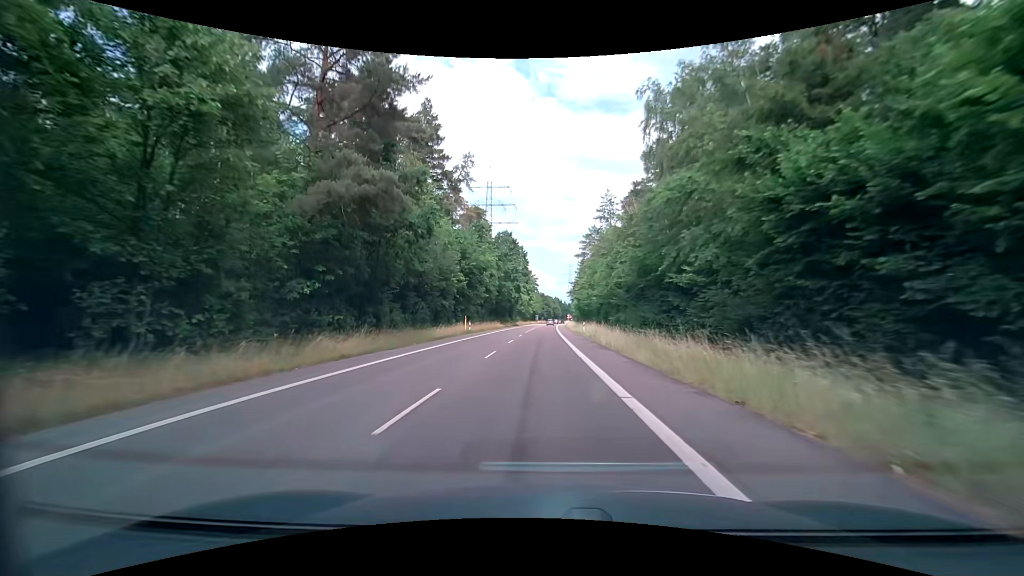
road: secondary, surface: asphalt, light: Day
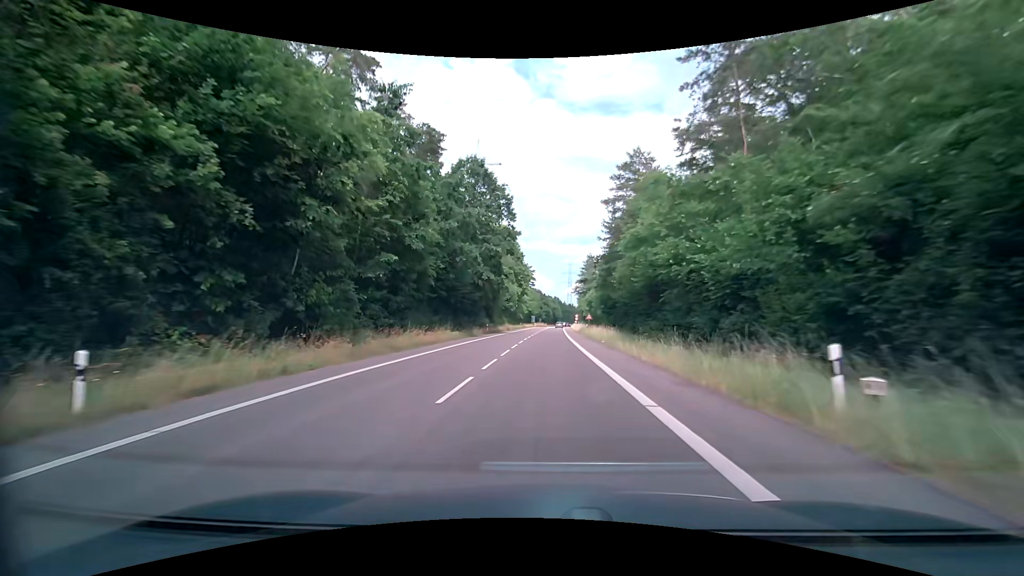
(0.0, +44.1) m; 0°
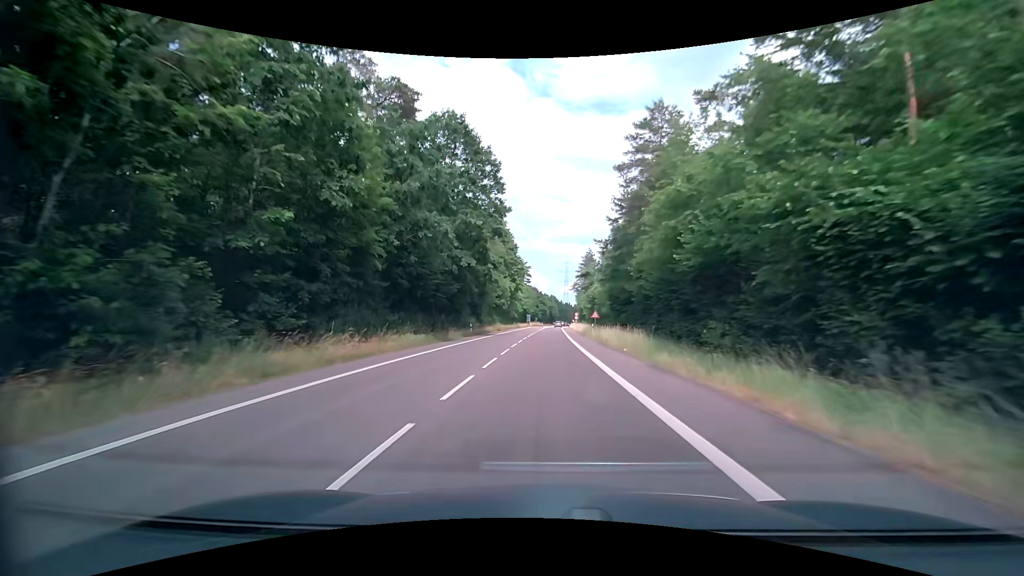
(0.0, +11.0) m; 0°
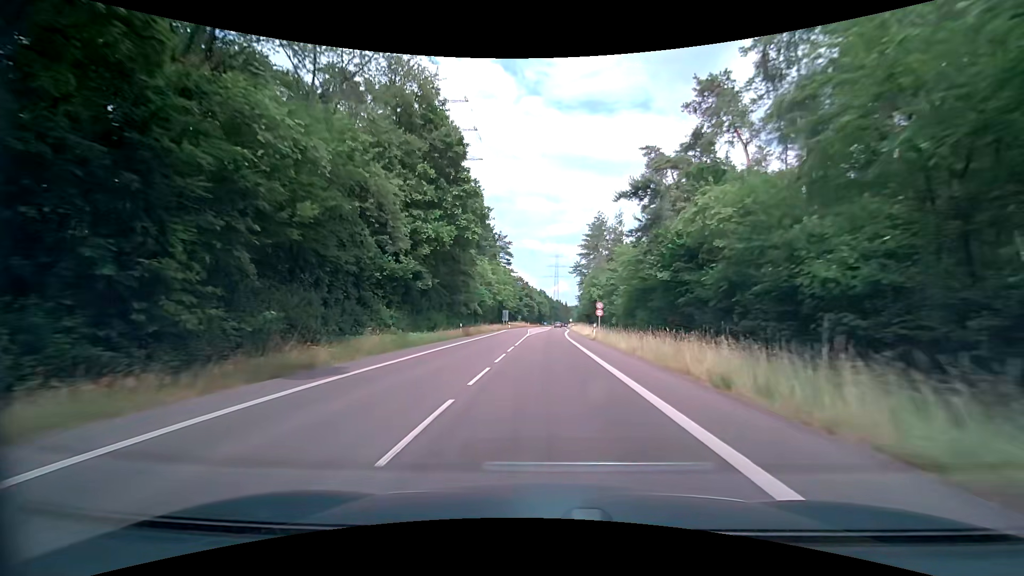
(+0.9, +54.8) m; +1°
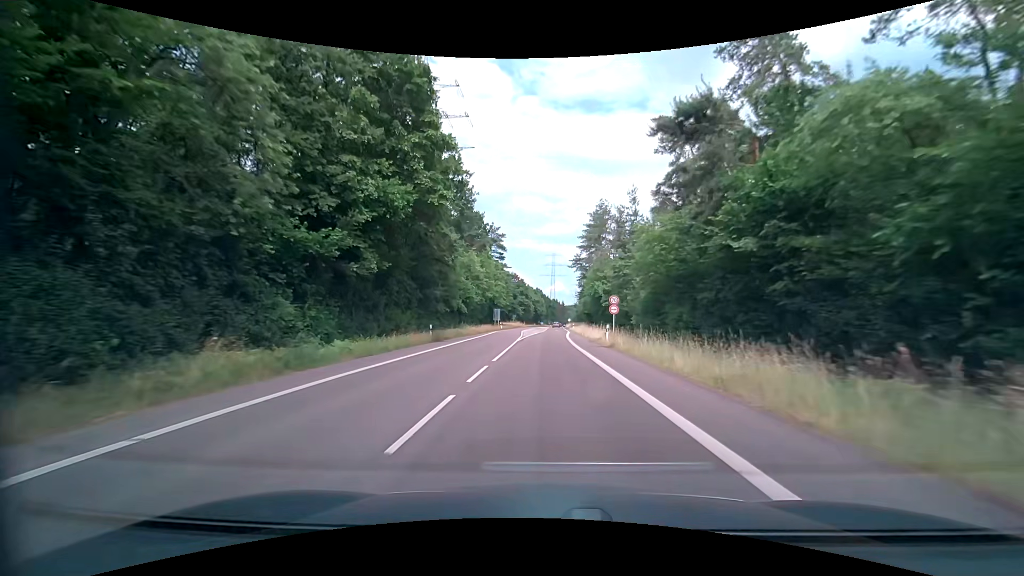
(+0.2, +10.9) m; +1°
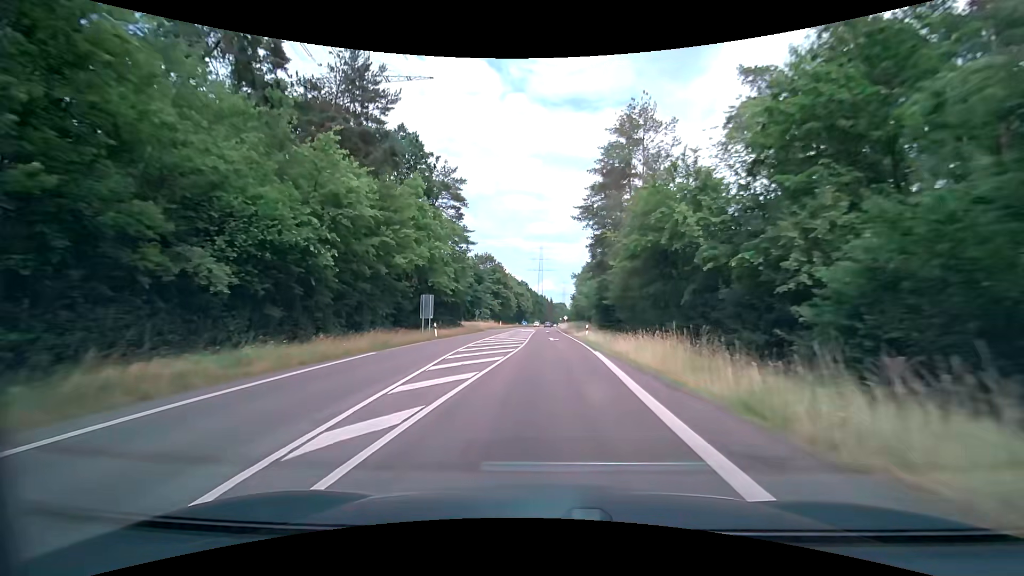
(+0.4, +43.6) m; +1°
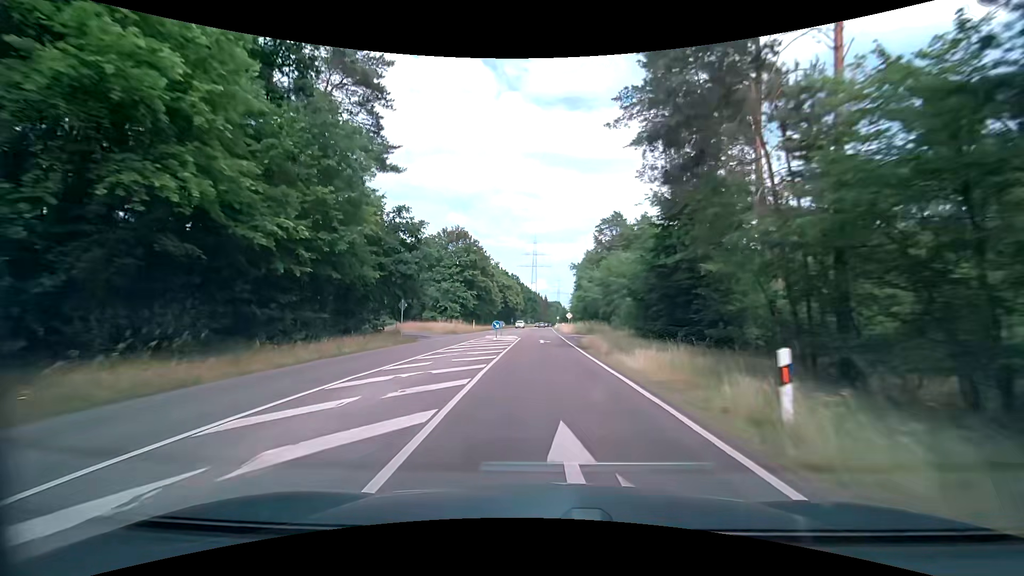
(+0.4, +32.6) m; +1°
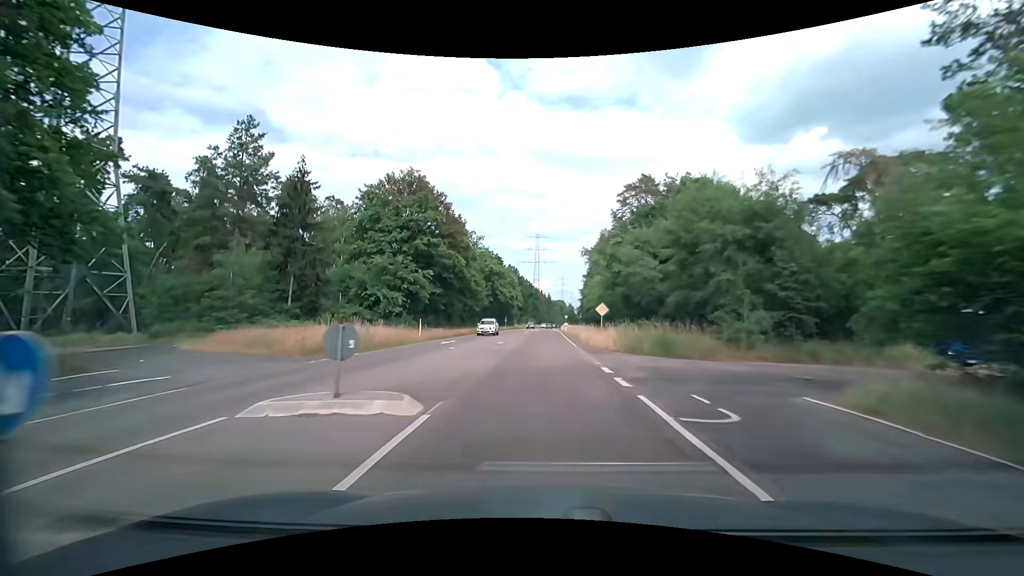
(+0.1, +32.6) m; 0°
(0, +10) (0, +20) (0, +30) (0, +40) (0, +50) (0, +60) (0, +70) (0, +80) (0, +90) (0, +100) m
